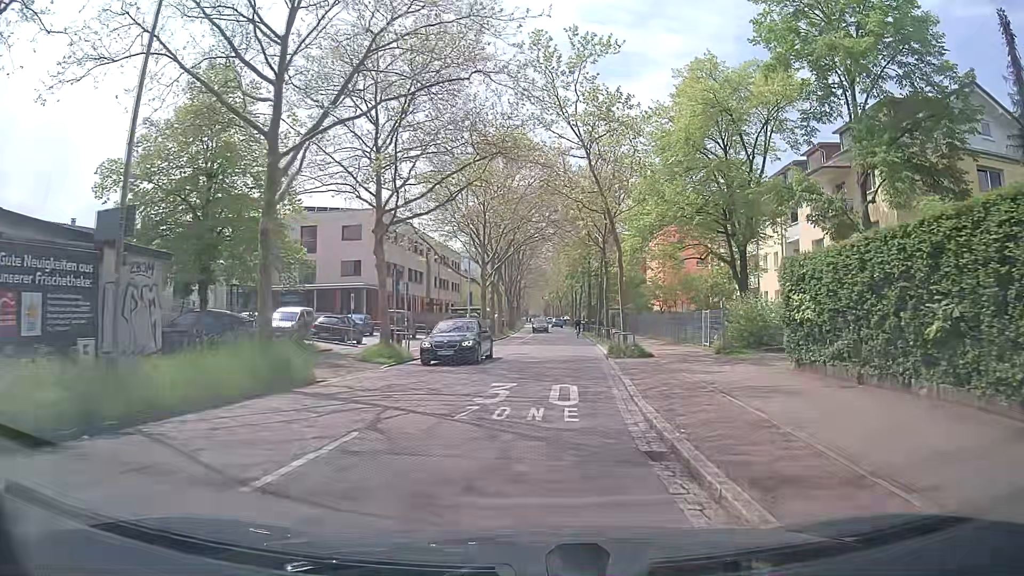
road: unclassified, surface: asphalt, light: Day
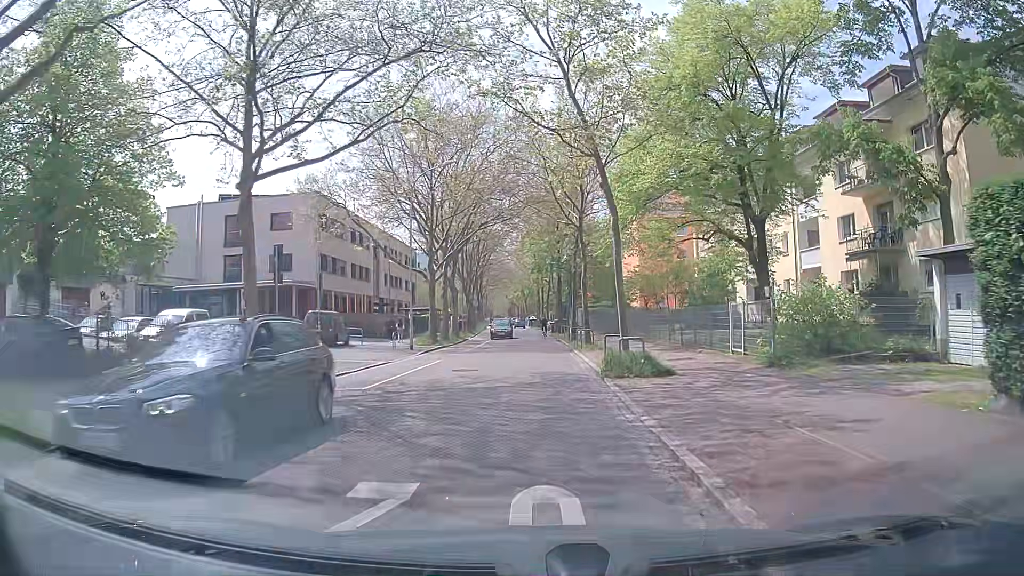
(+0.4, +8.9) m; +3°
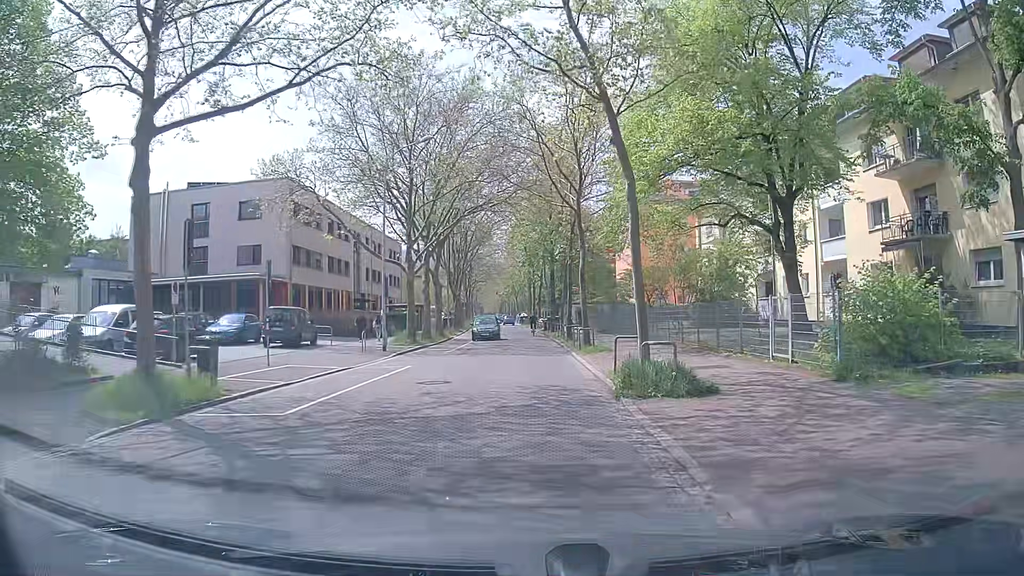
(0.0, +4.3) m; 0°
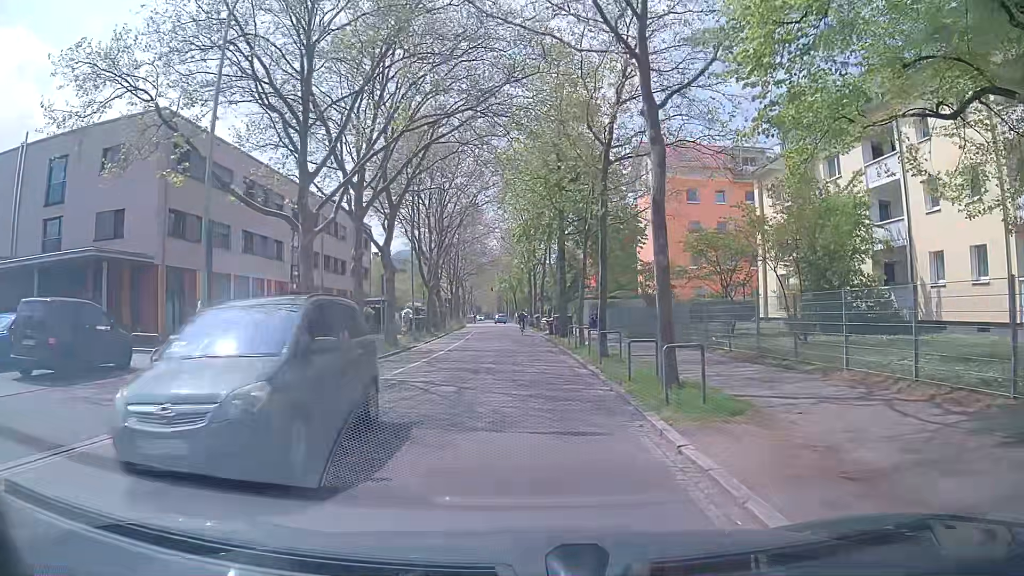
(+0.3, +16.9) m; +1°
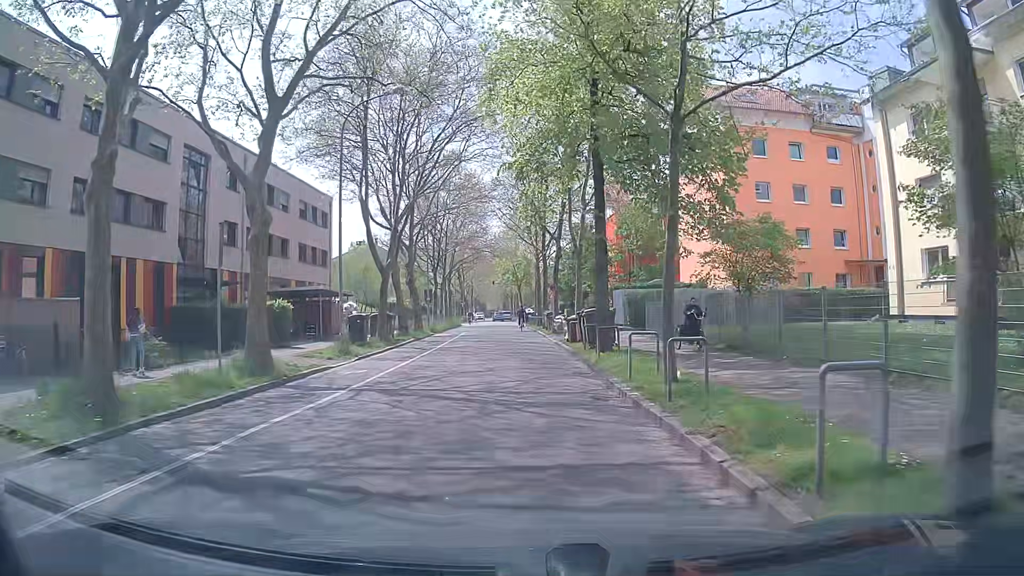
(-0.1, +16.6) m; 0°
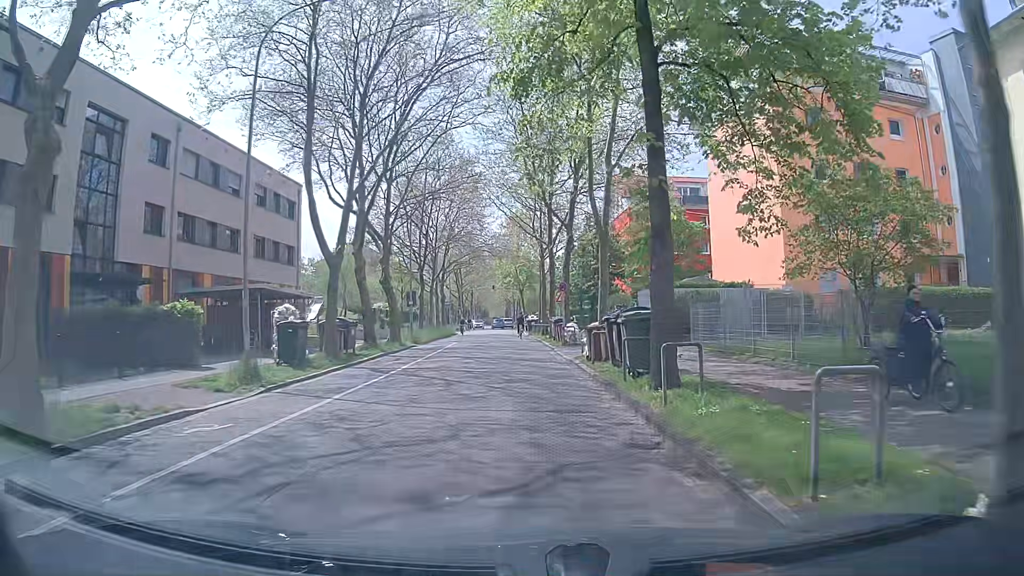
(-0.1, +8.5) m; 0°
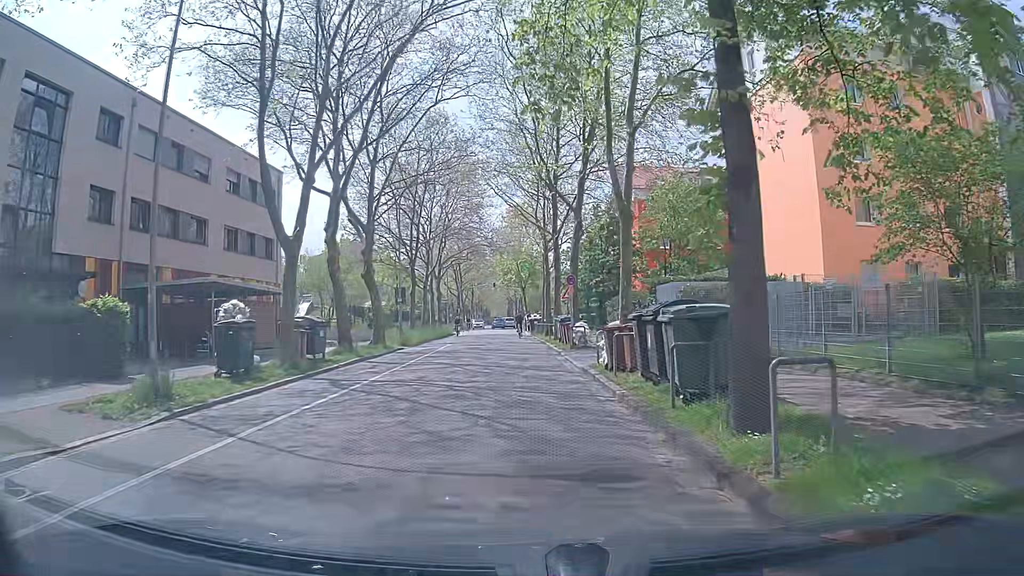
(-0.1, +4.3) m; 0°
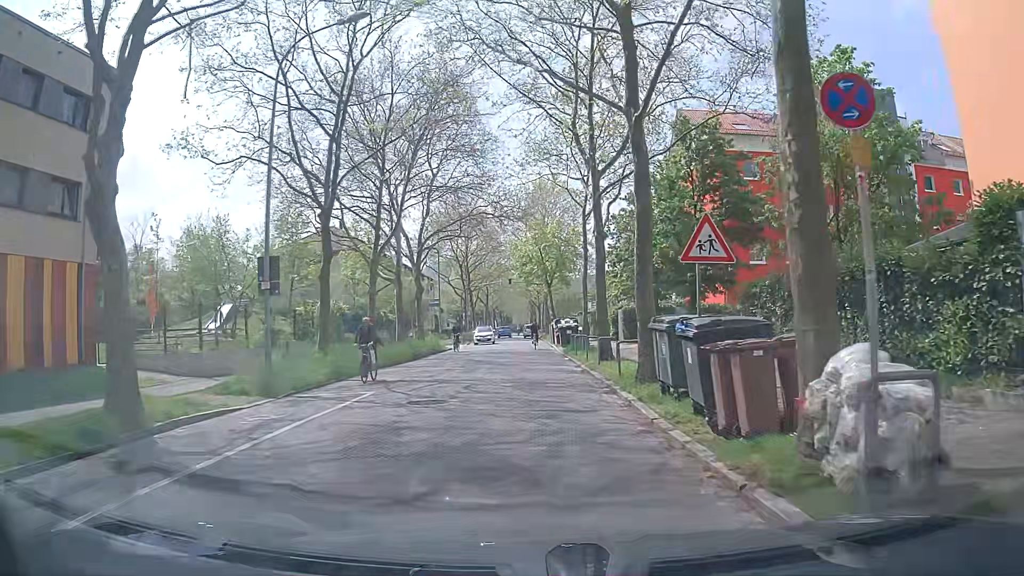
(-0.3, +21.7) m; -2°
